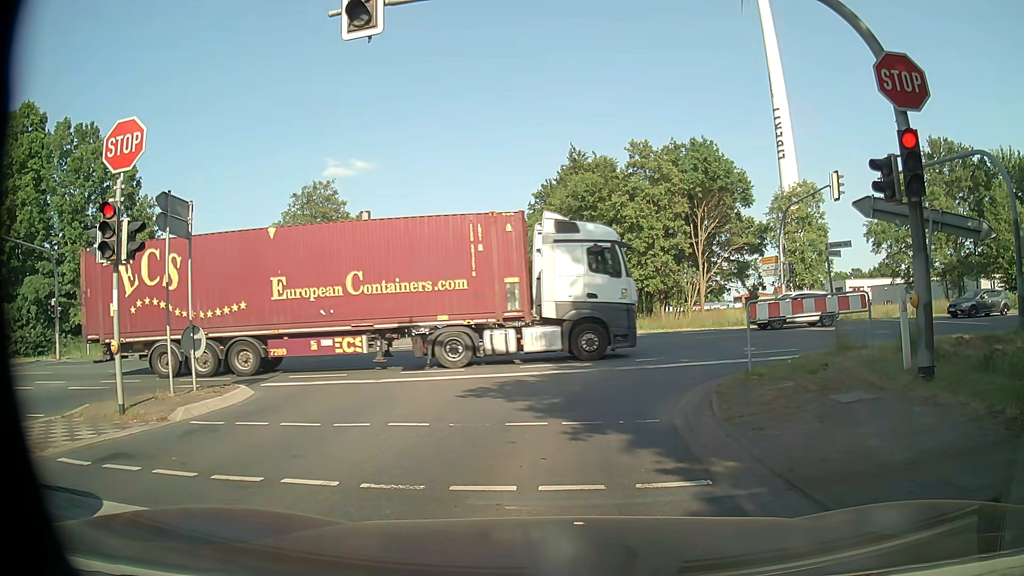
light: Day
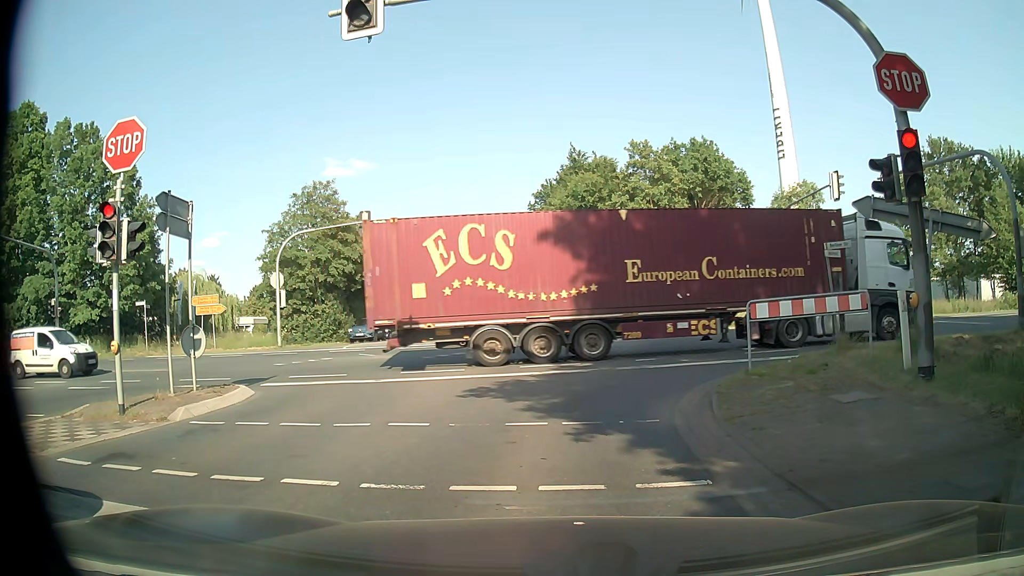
(0.0, 0.0) m; 0°
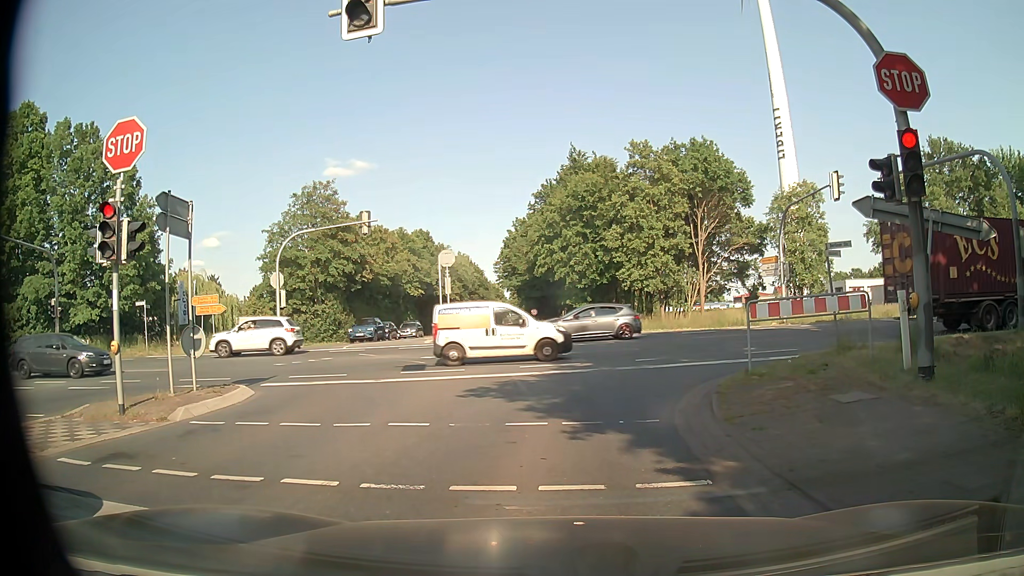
(0.0, 0.0) m; 0°
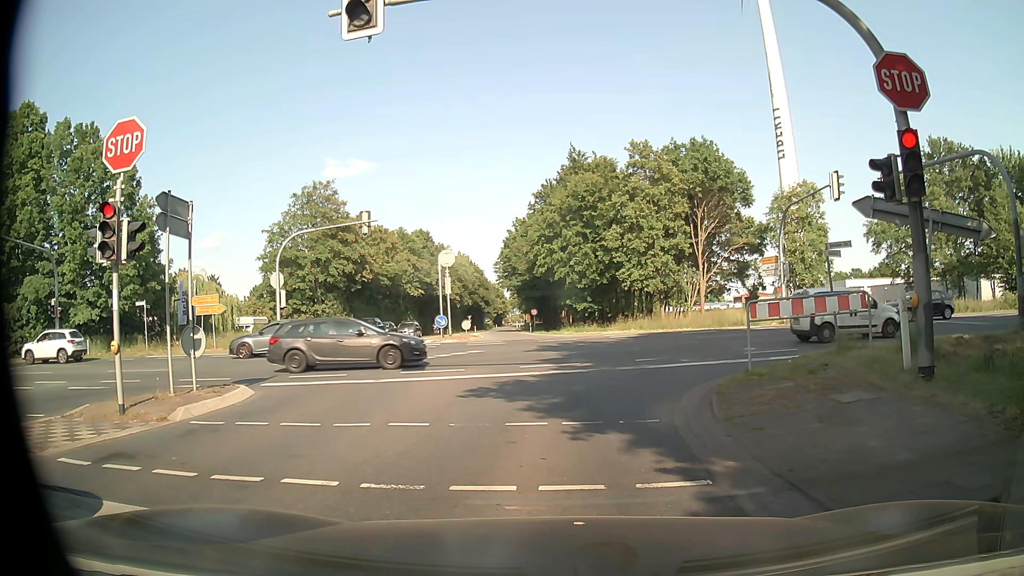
(0.0, 0.0) m; 0°
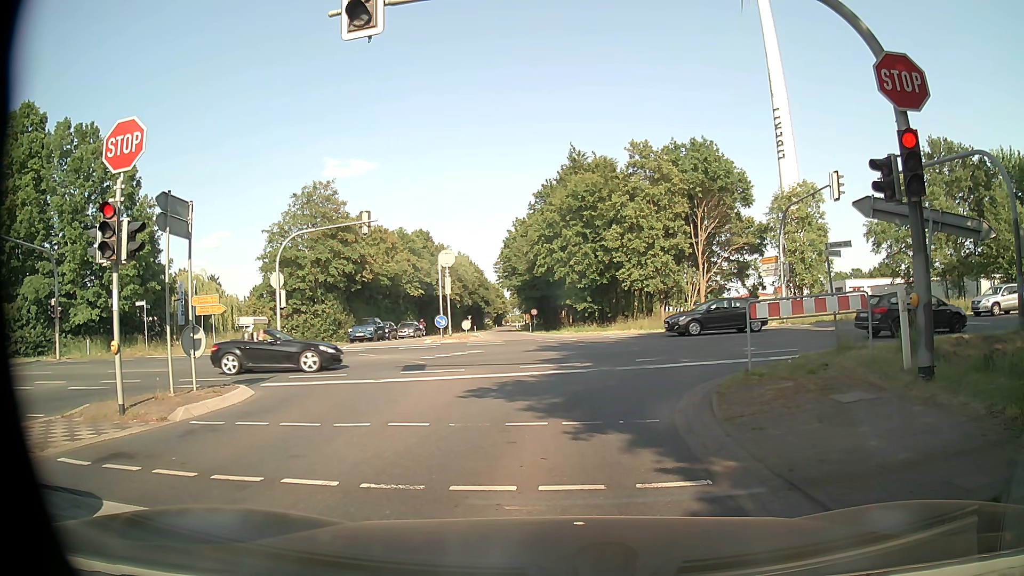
(0.0, 0.0) m; 0°
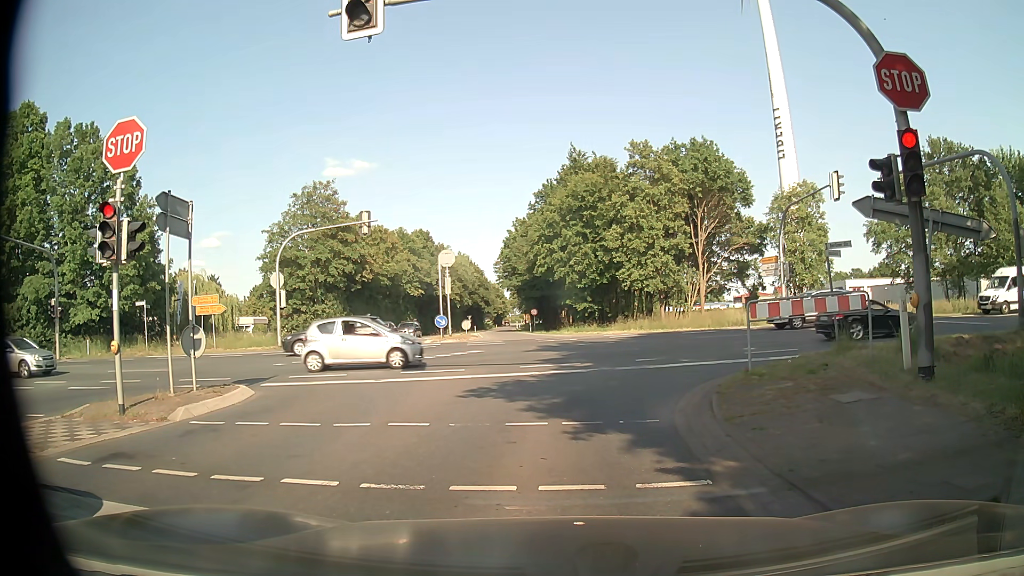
(0.0, 0.0) m; 0°
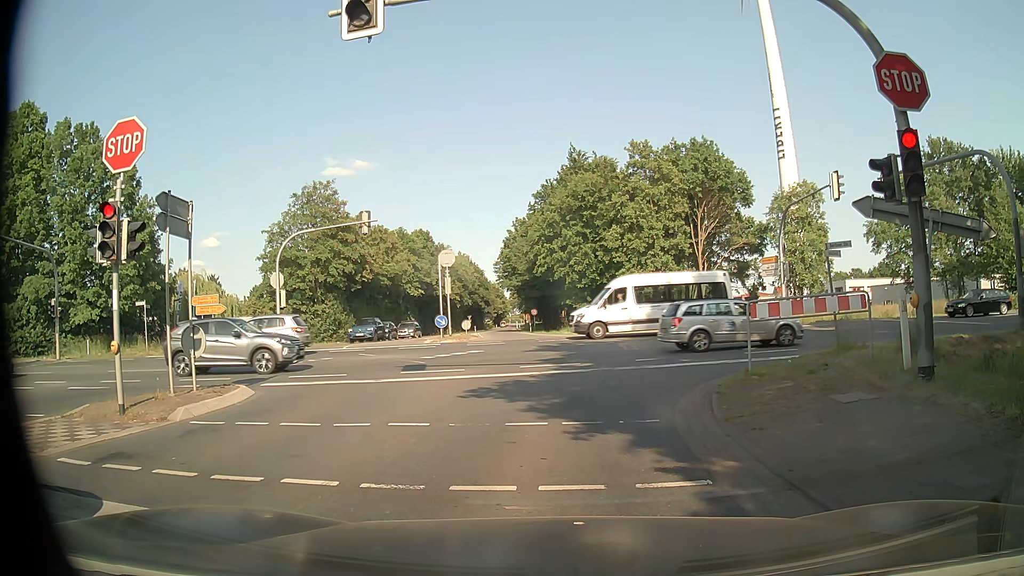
(0.0, 0.0) m; 0°
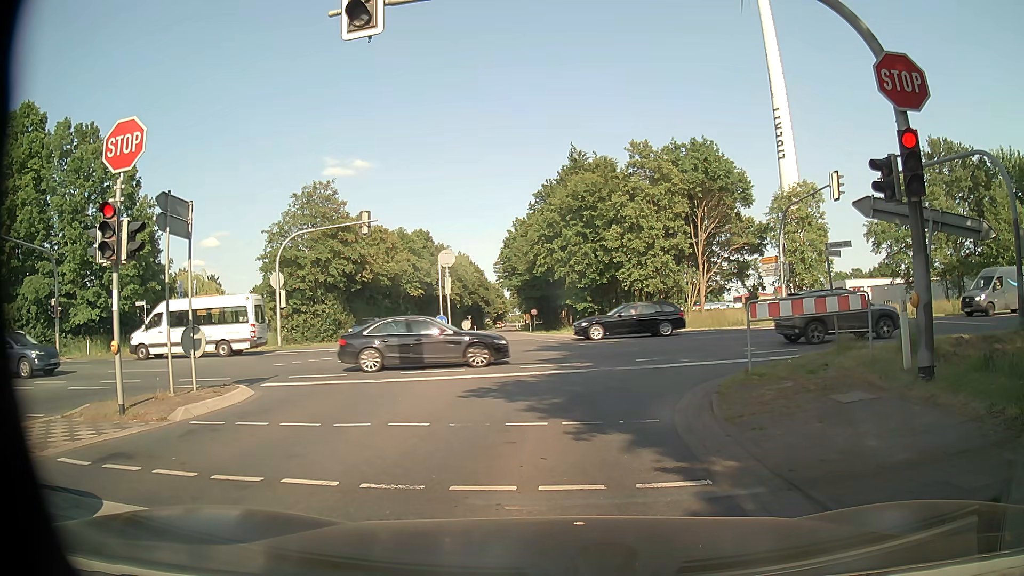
(0.0, 0.0) m; 0°
